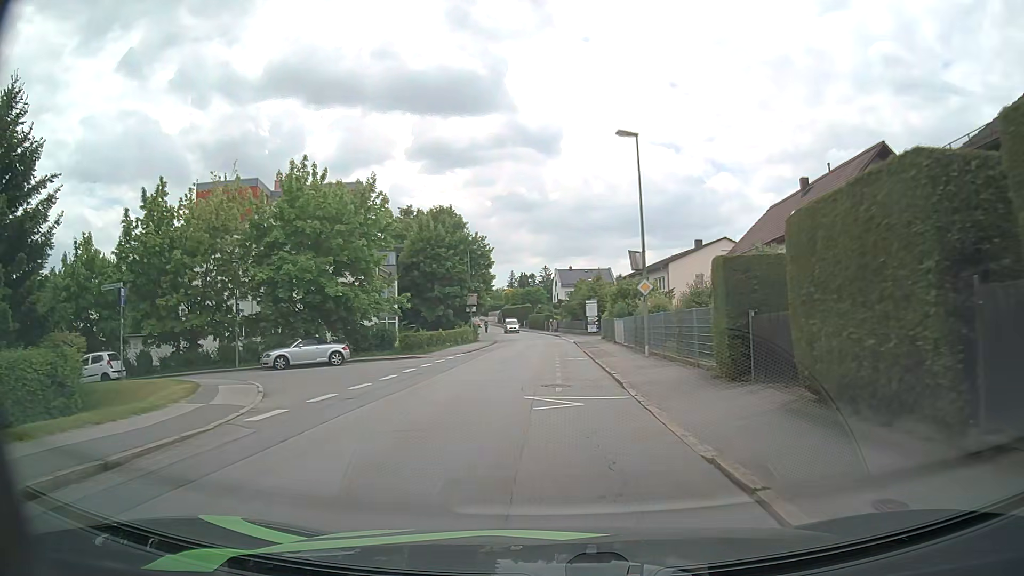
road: residential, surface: asphalt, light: Day
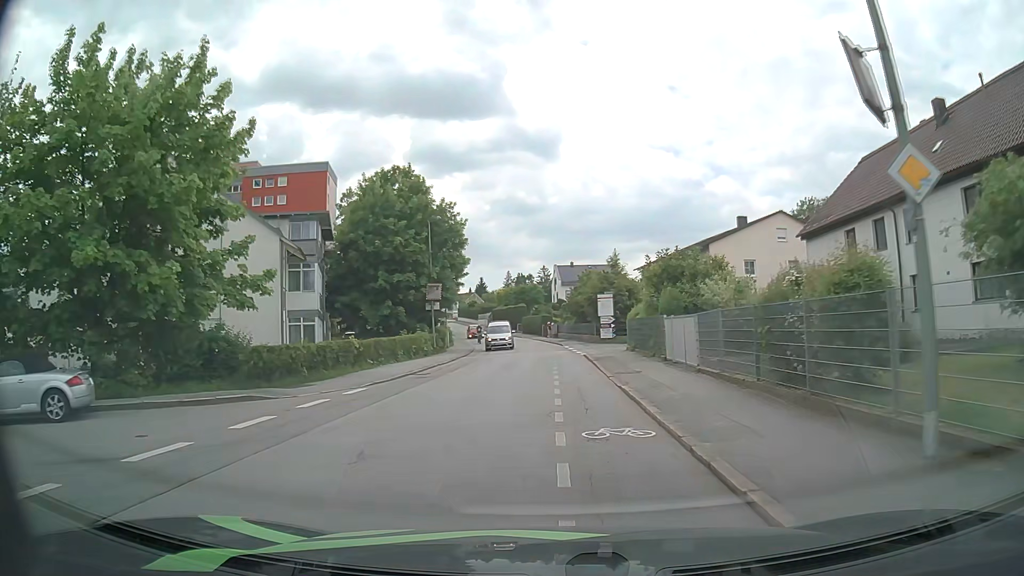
(+0.2, +18.3) m; +1°
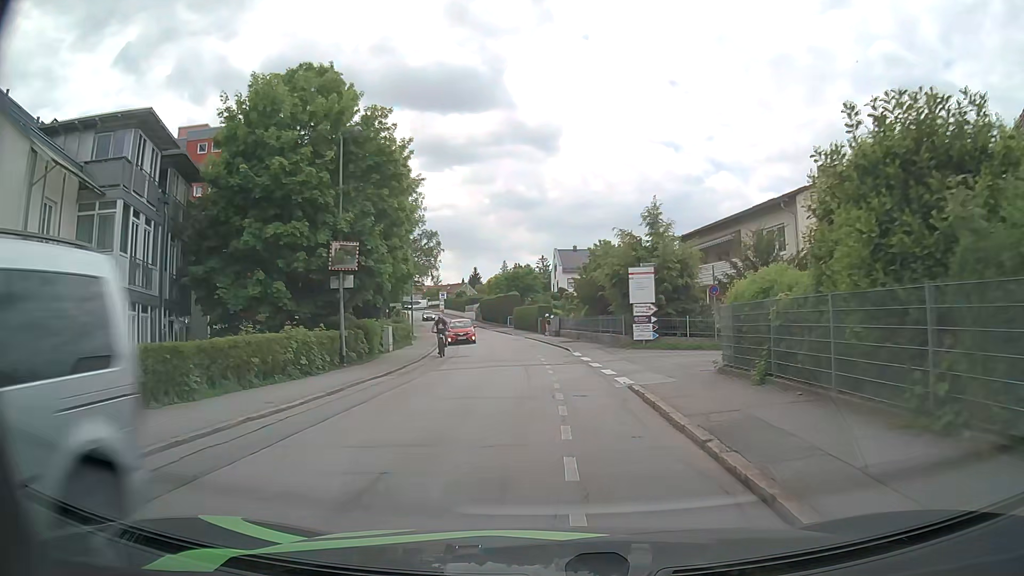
(-0.2, +17.8) m; 0°
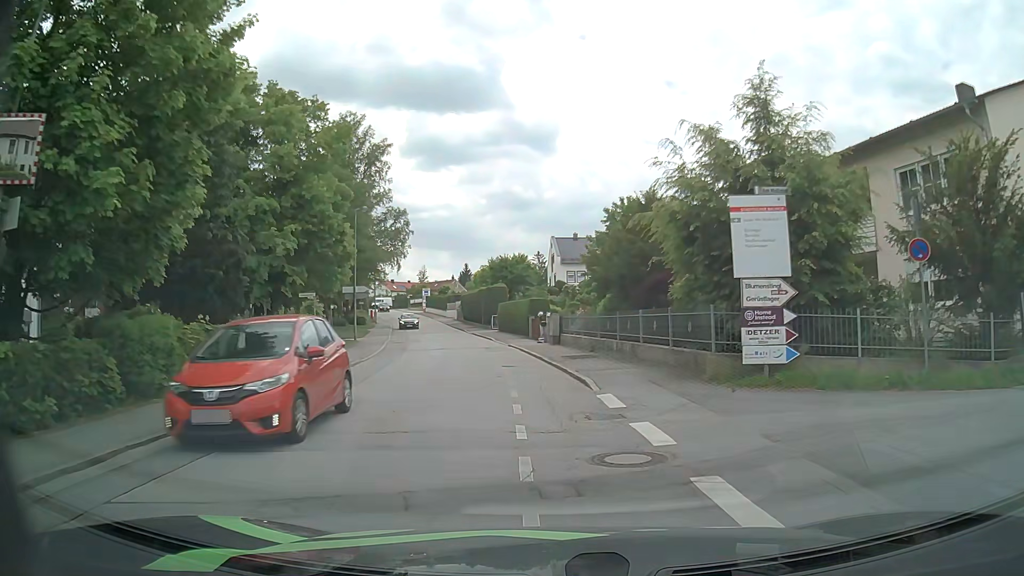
(0.0, +15.8) m; 0°
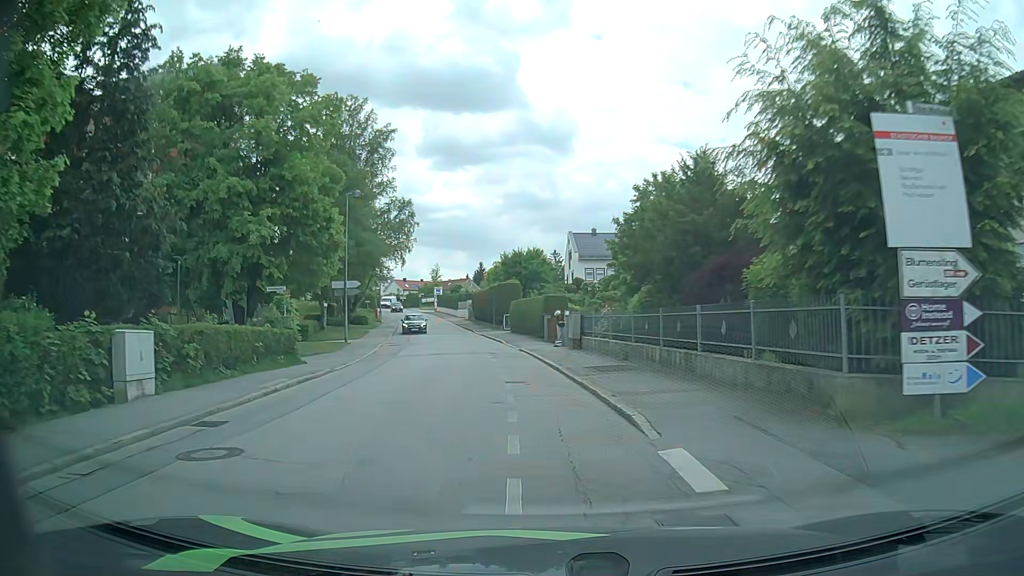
(0.0, +5.1) m; -1°
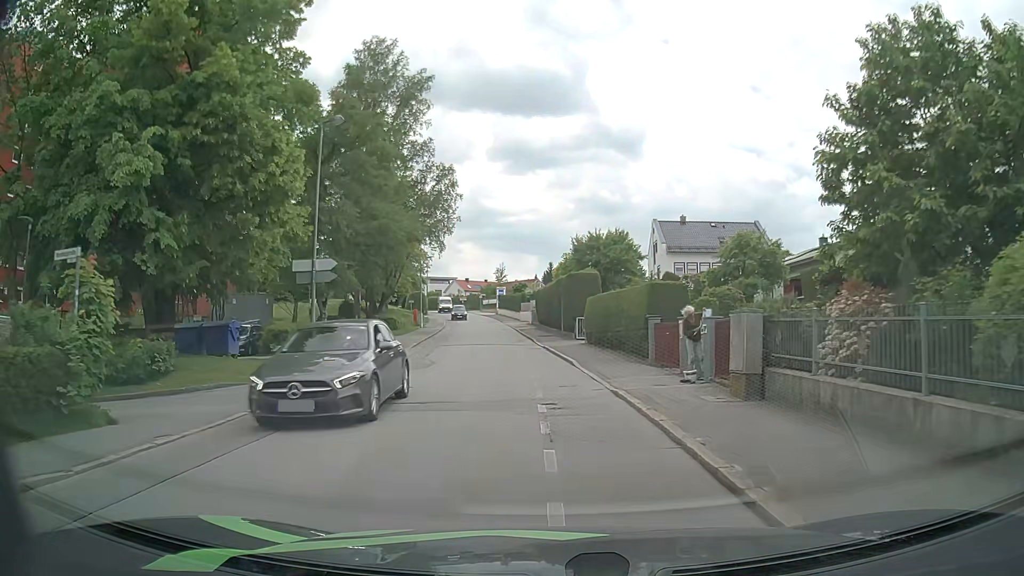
(-0.9, +14.6) m; -6°
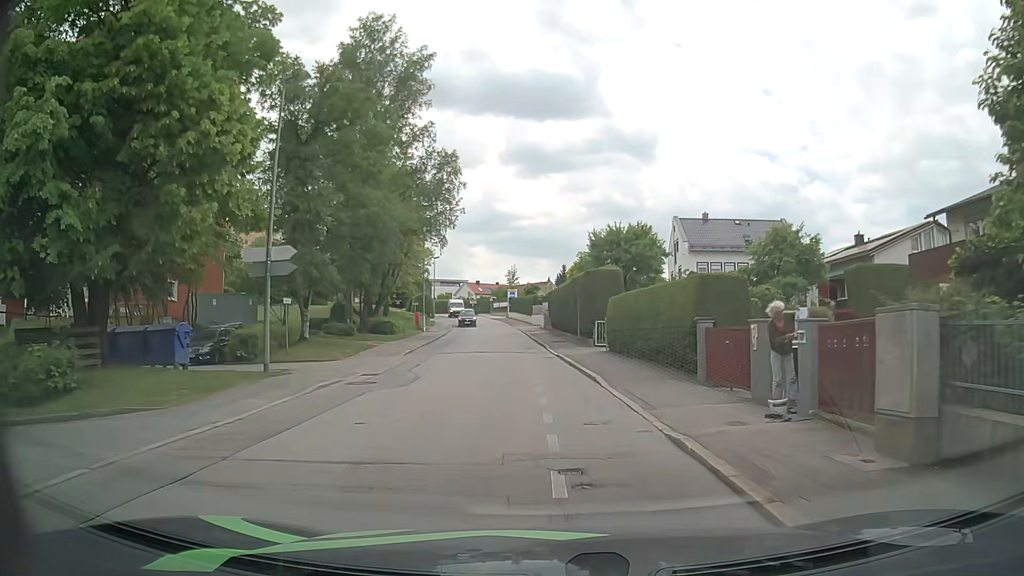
(0.0, +4.7) m; -1°
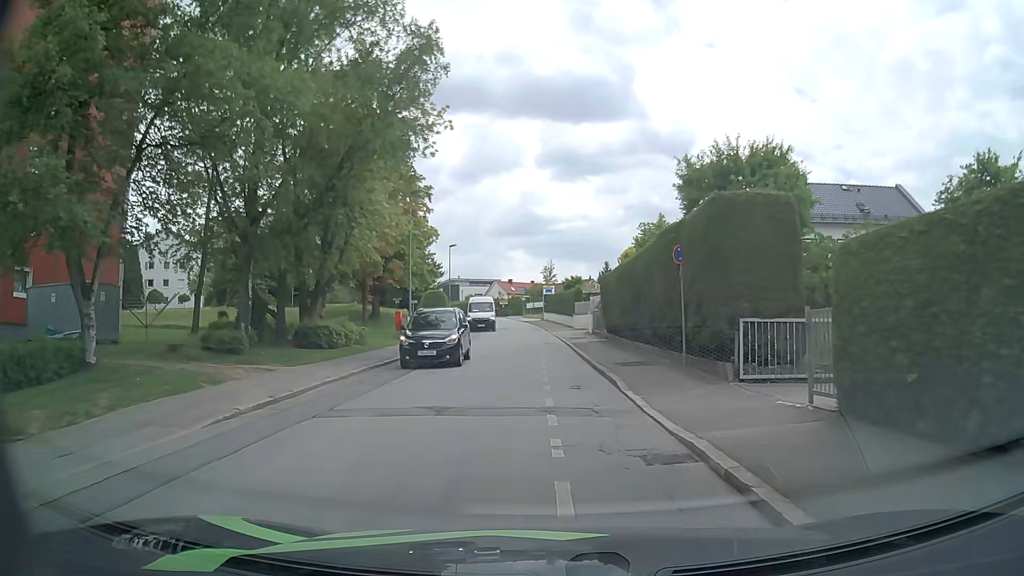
(-0.4, +18.6) m; -3°
